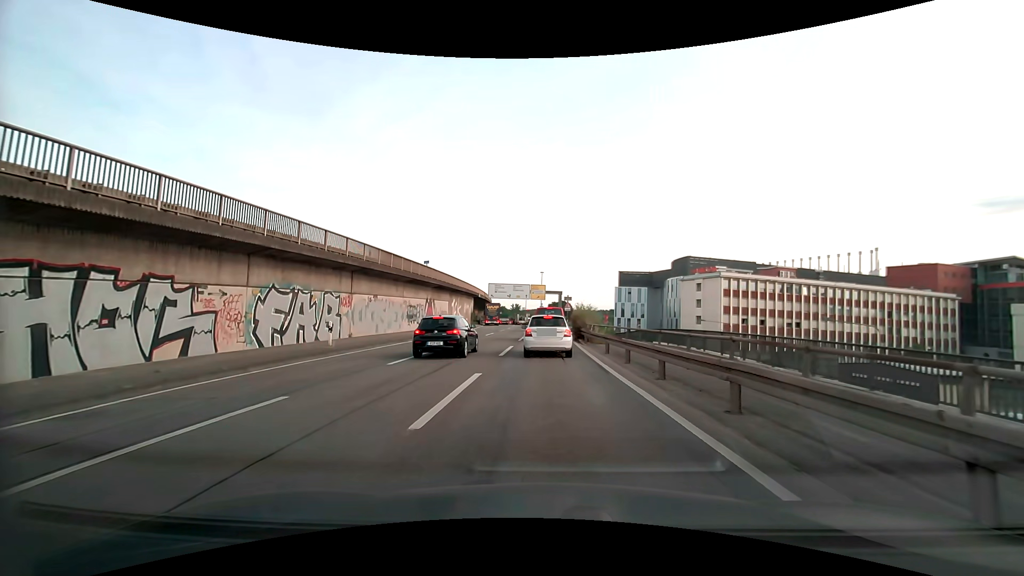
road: motorway_link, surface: asphalt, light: Day
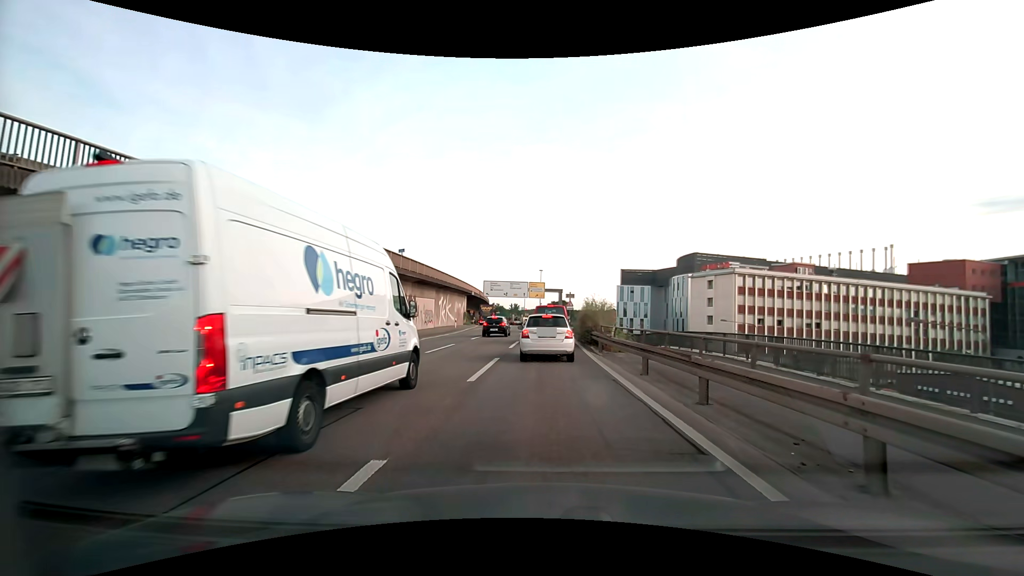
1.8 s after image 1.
(0.0, +7.2) m; 0°
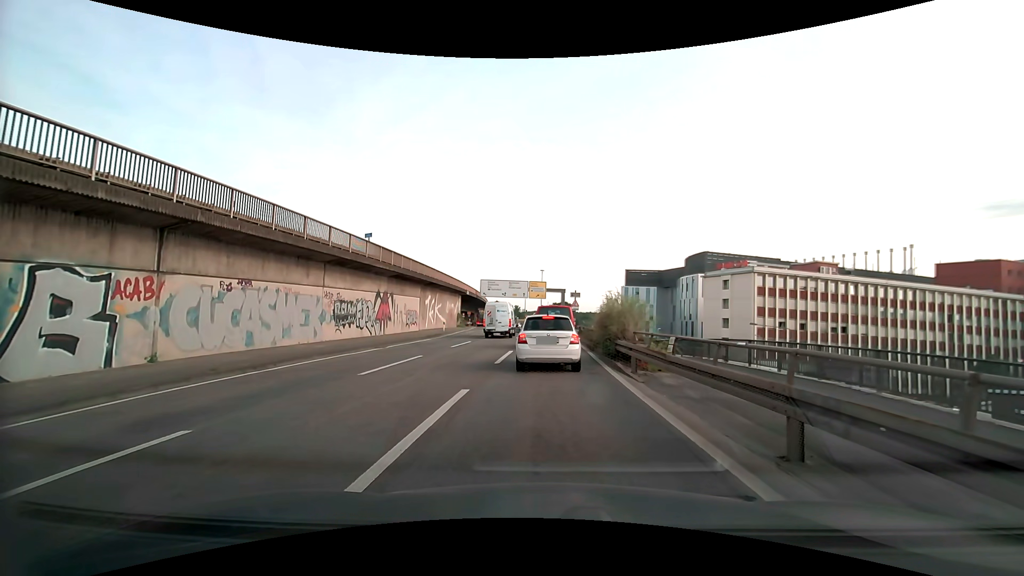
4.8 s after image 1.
(0.0, +7.0) m; 0°
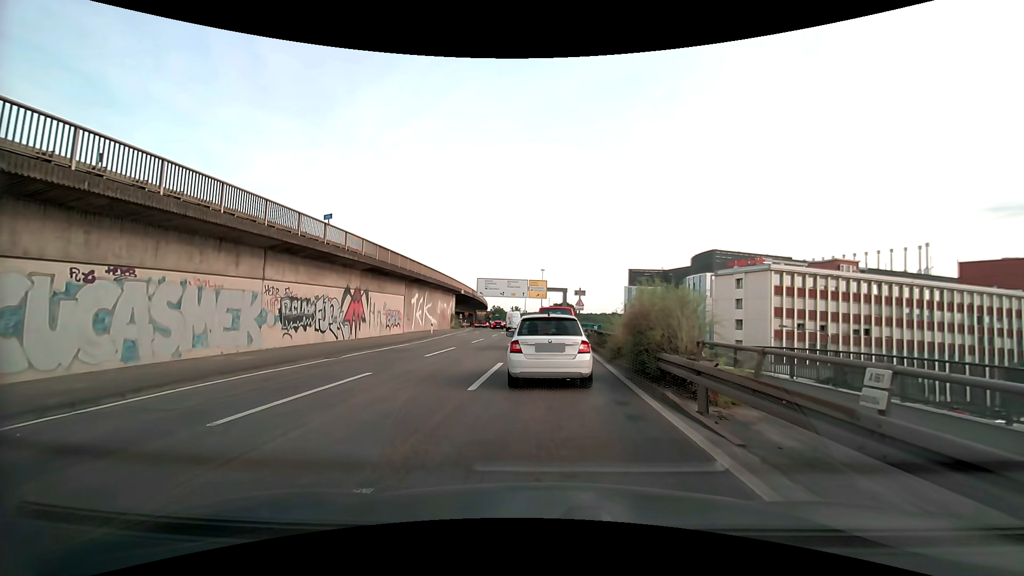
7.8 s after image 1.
(0.0, +5.5) m; 0°
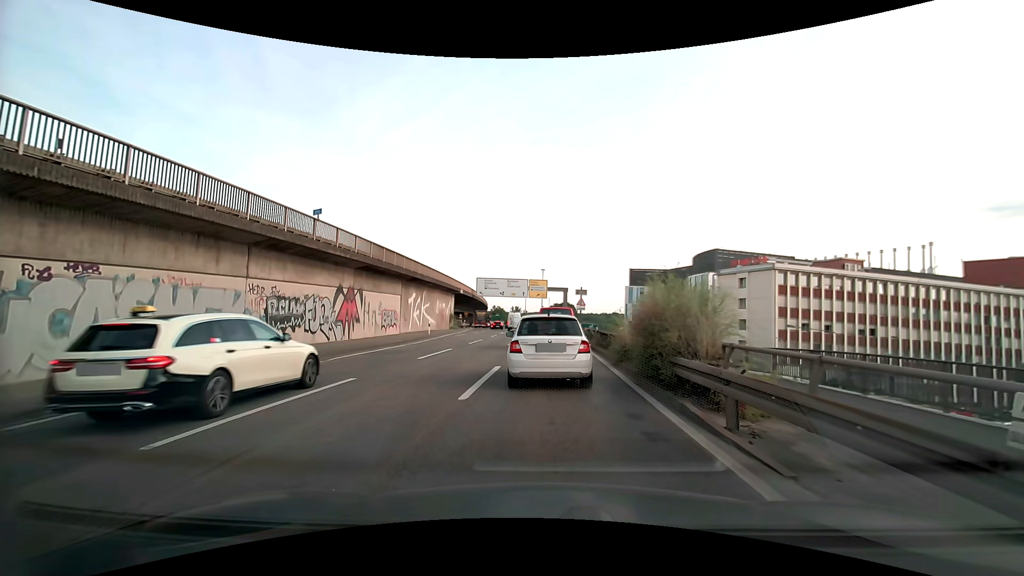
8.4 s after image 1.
(0.0, +1.1) m; 0°
(0, +10) (0, +20) (0, +30) (0, +40) (0, +50) (-1, +60) (-2, +70) (-3, +80) (-3, +90) (-4, +100) m
